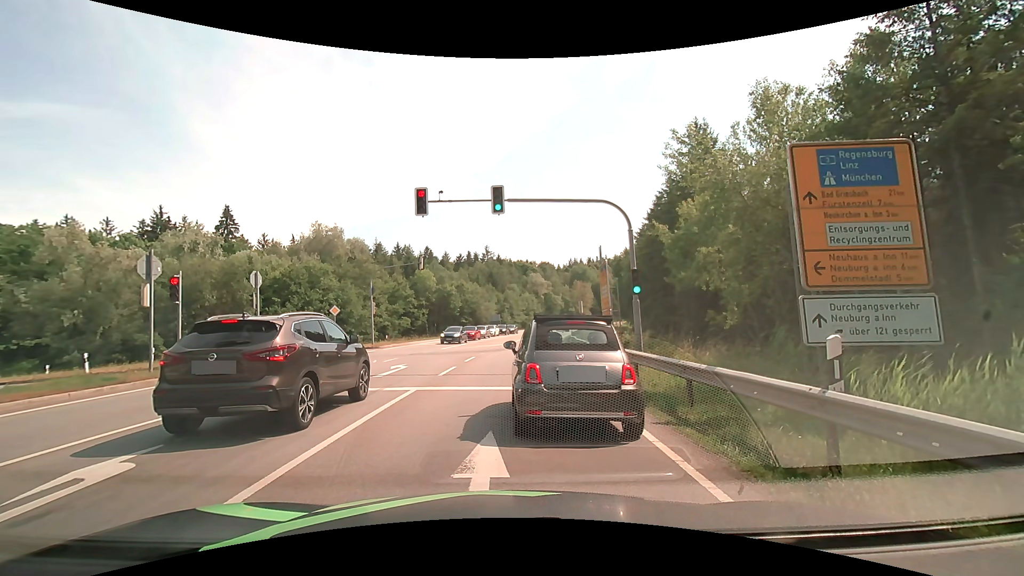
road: secondary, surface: asphalt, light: Day
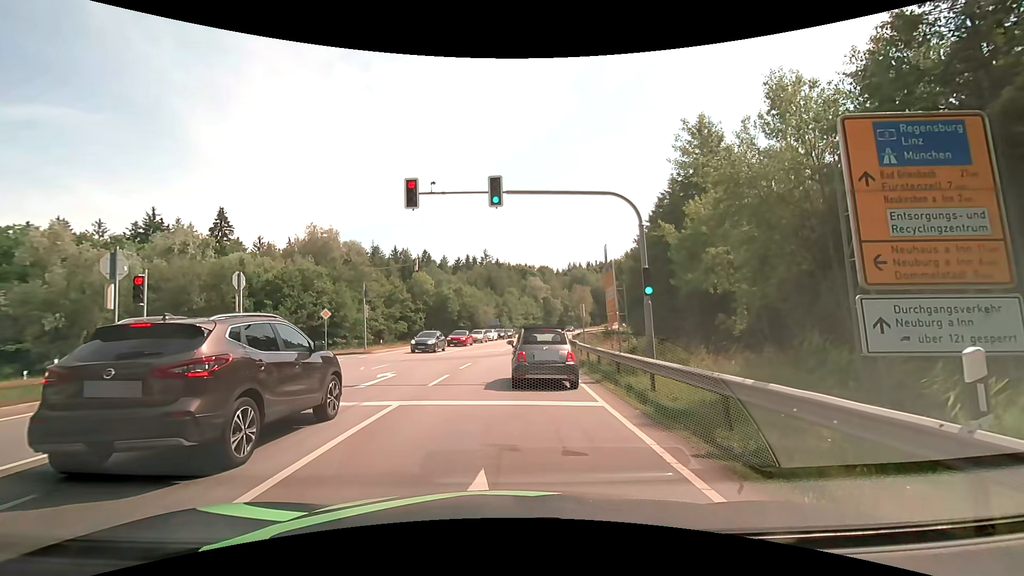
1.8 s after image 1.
(0.0, +1.8) m; 0°
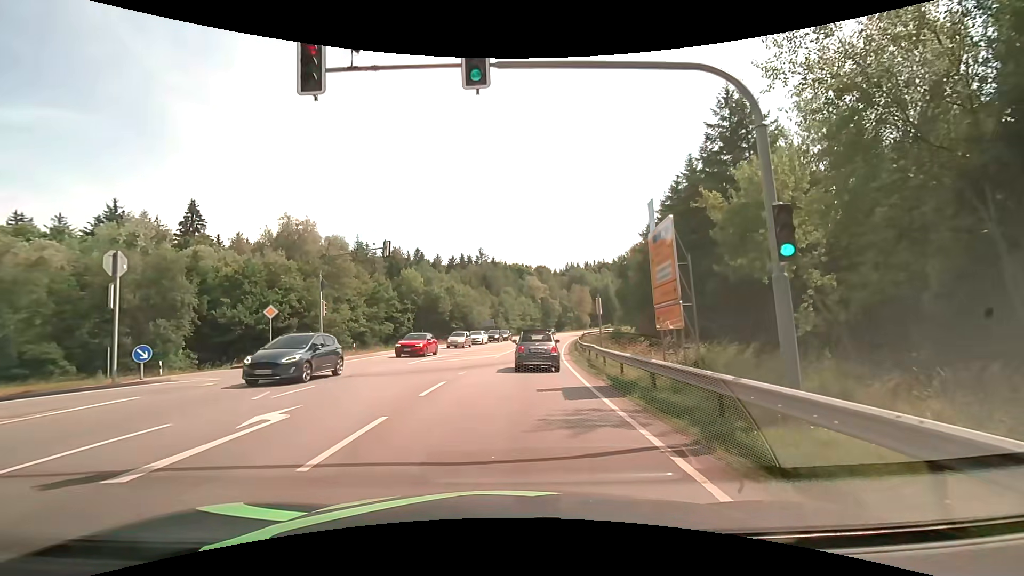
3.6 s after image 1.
(+0.1, +8.2) m; 0°
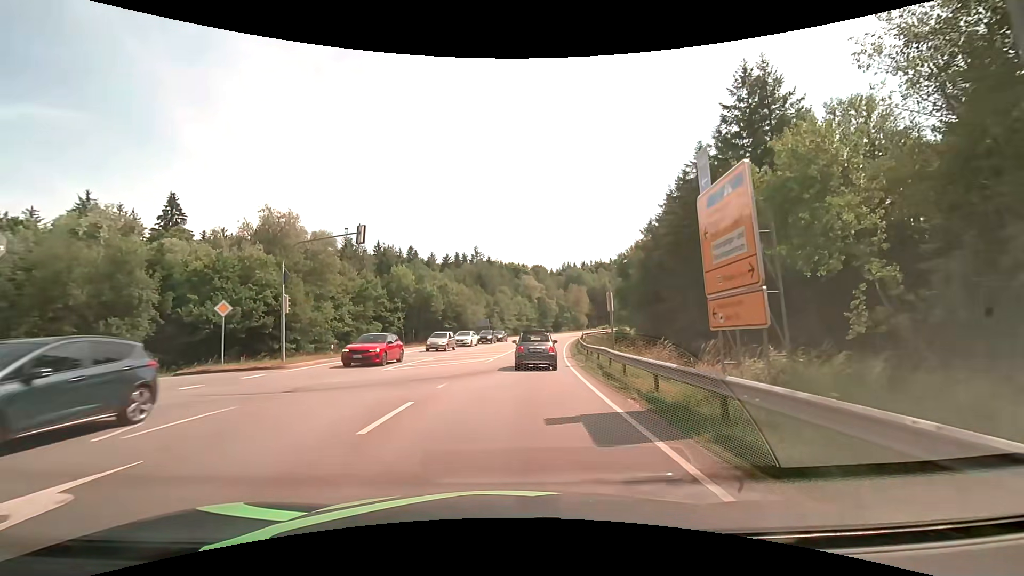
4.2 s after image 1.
(+0.1, +4.4) m; +1°
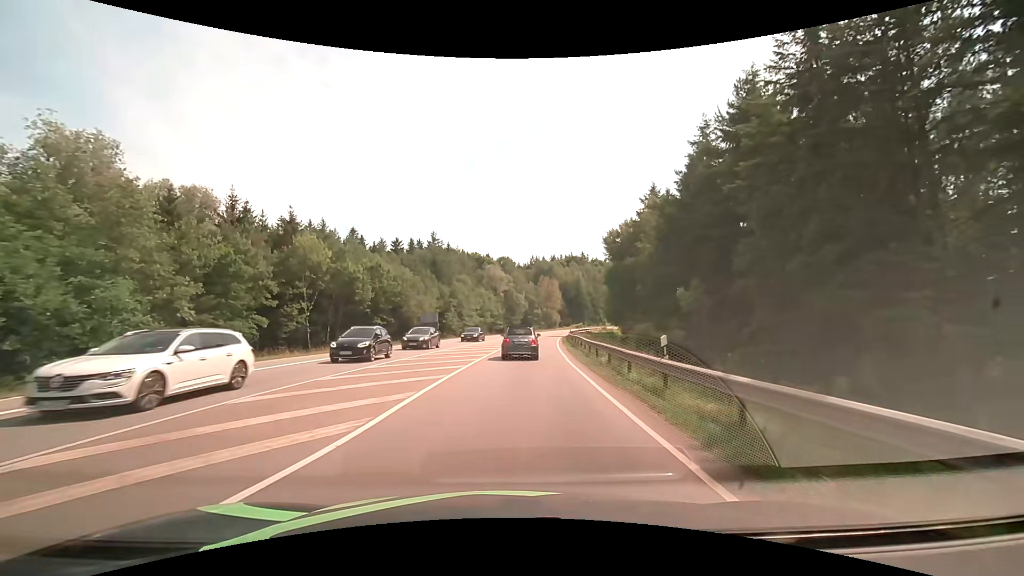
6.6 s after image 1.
(+1.1, +25.4) m; +4°
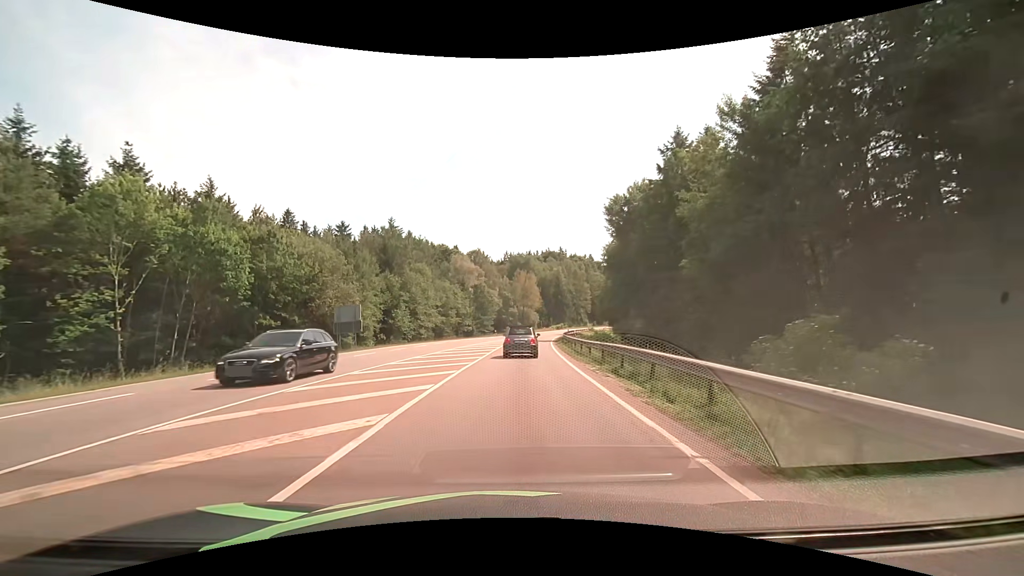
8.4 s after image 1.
(+0.5, +22.4) m; +3°
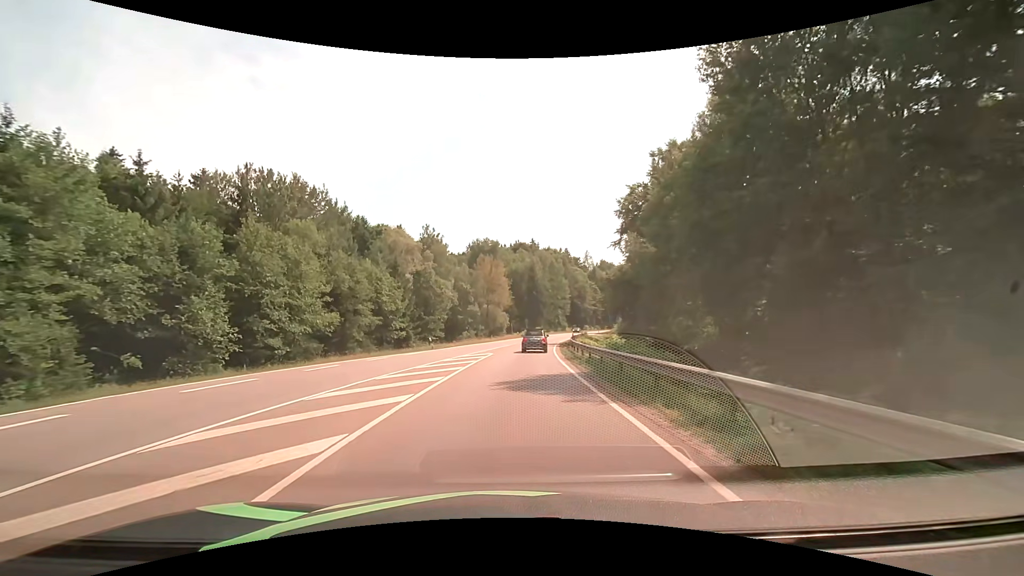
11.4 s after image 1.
(+1.6, +38.6) m; +4°
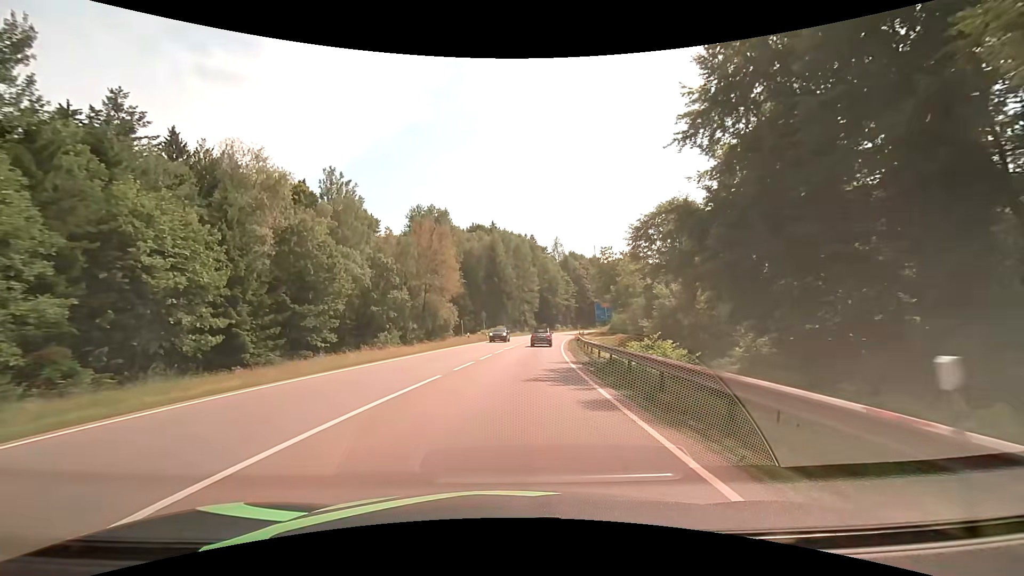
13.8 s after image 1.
(+1.3, +36.4) m; +5°
(0, +10) (+1, +20) (+1, +30) (+2, +40) (+3, +50) (+5, +60) (+6, +70) (+8, +79) (+10, +89) (+12, +99) m
